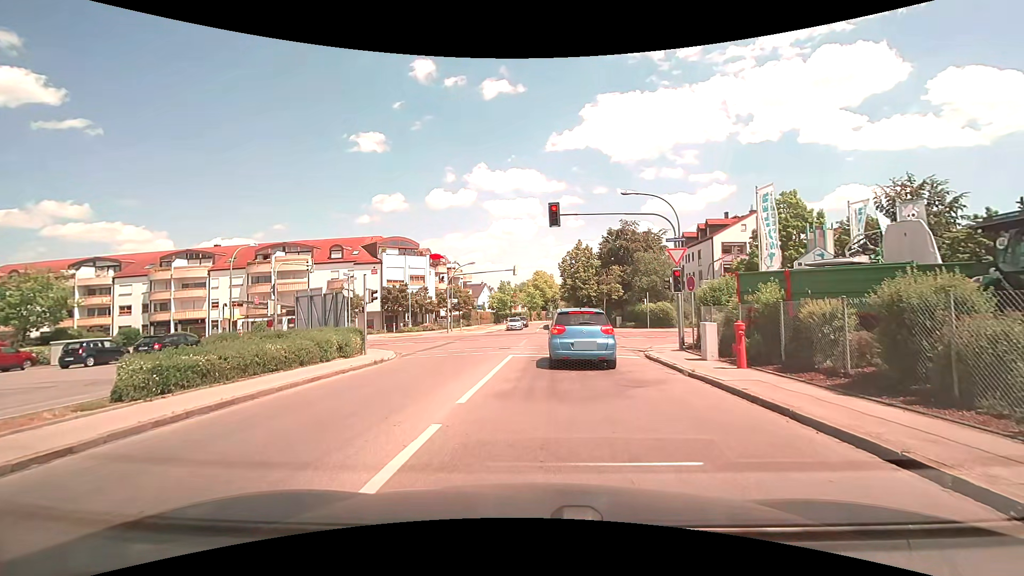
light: Day
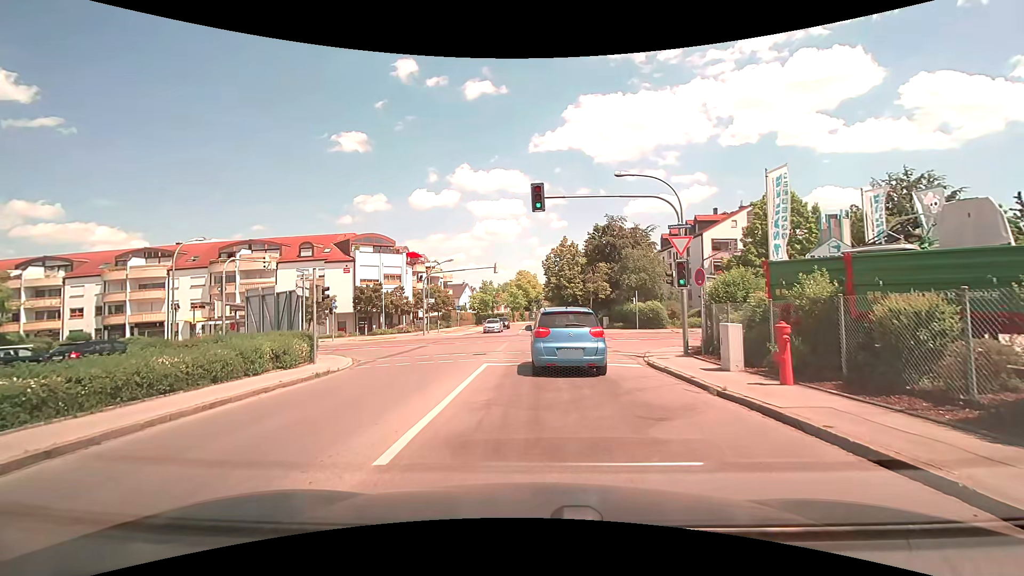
(0.0, +3.2) m; 0°
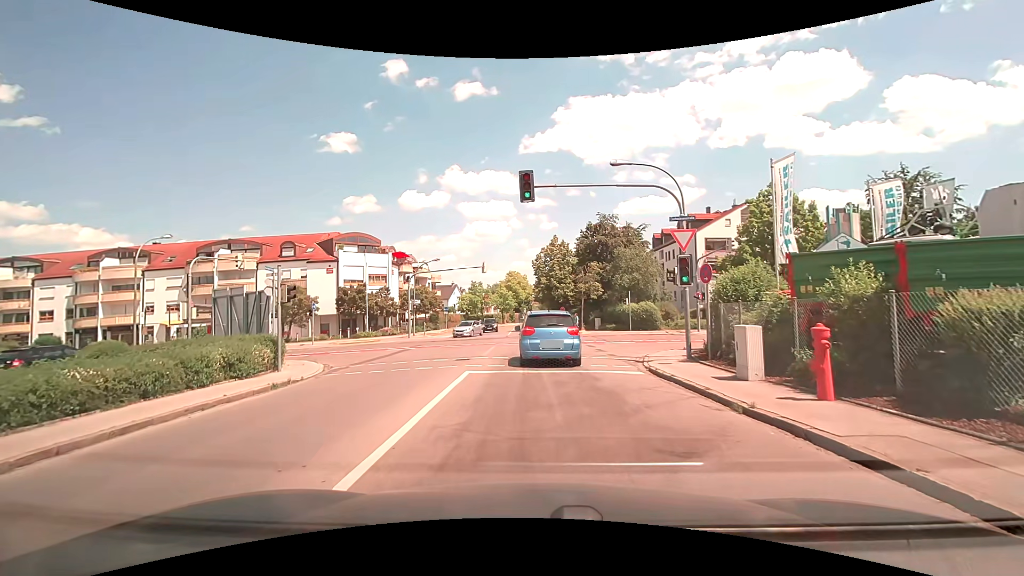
(+0.1, +1.7) m; +3°
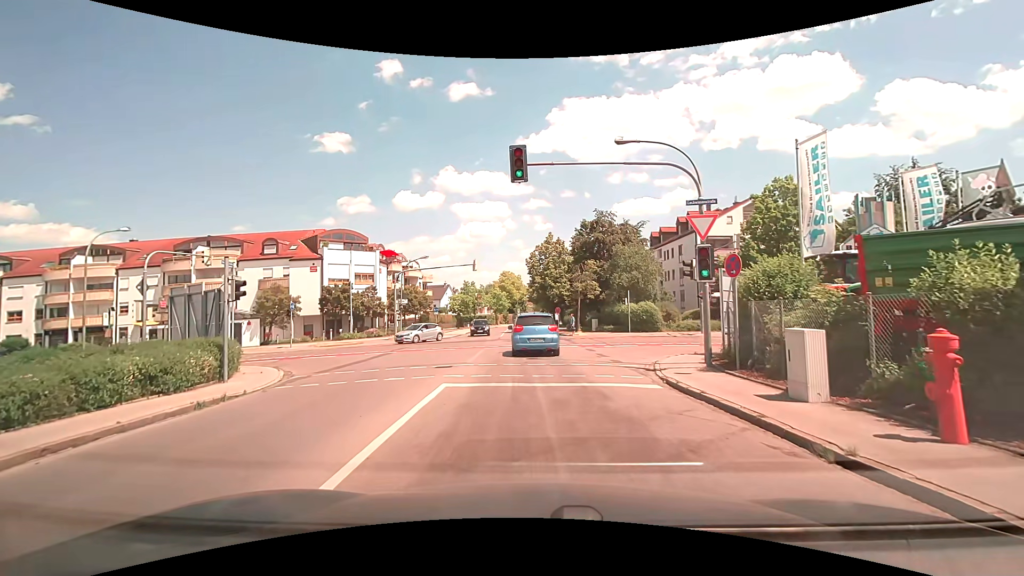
(0.0, +2.6) m; -1°
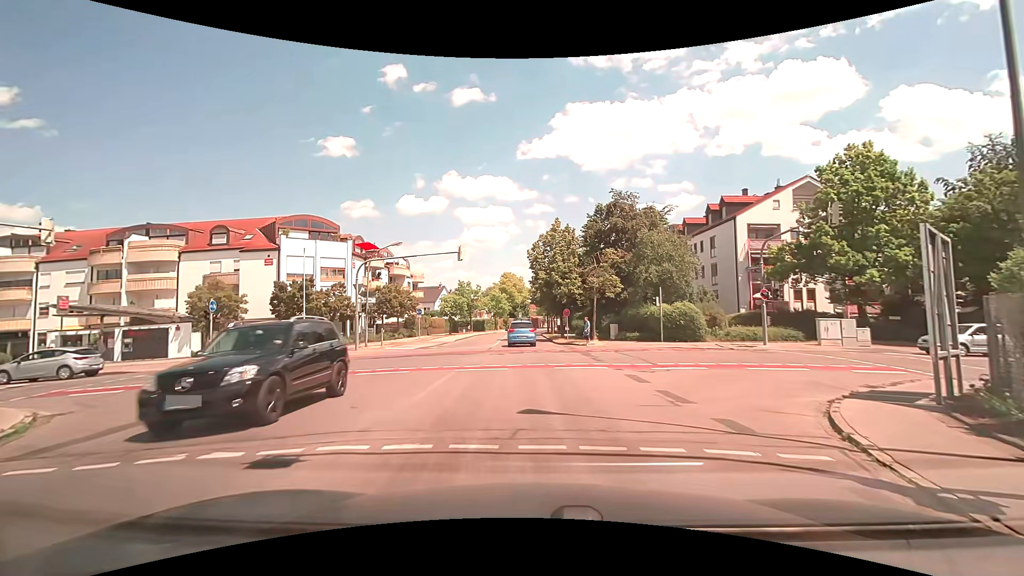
(+0.2, +10.0) m; 0°
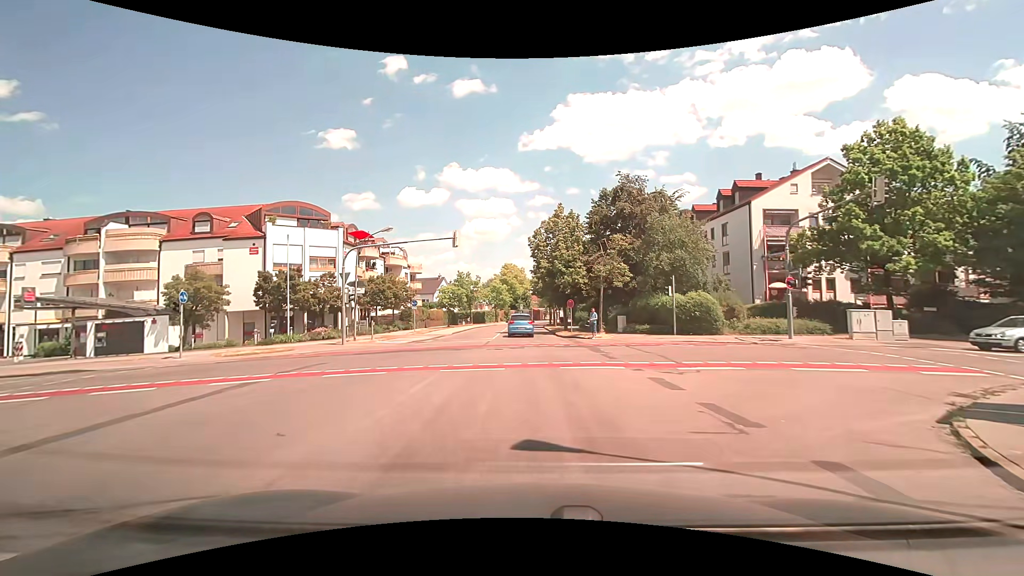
(0.0, +2.6) m; 0°
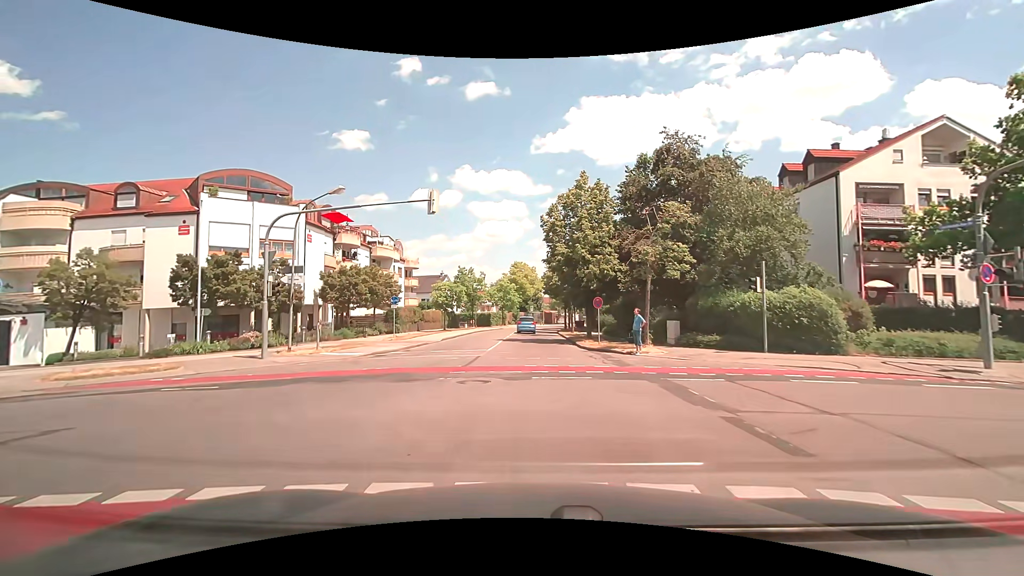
(0.0, +10.0) m; -1°
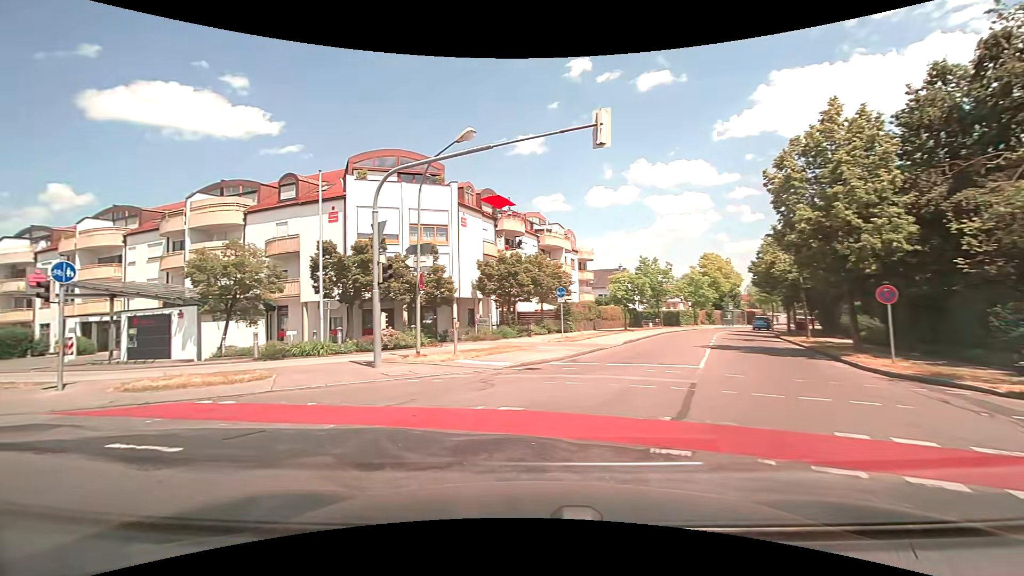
(-0.7, +7.7) m; -17°
